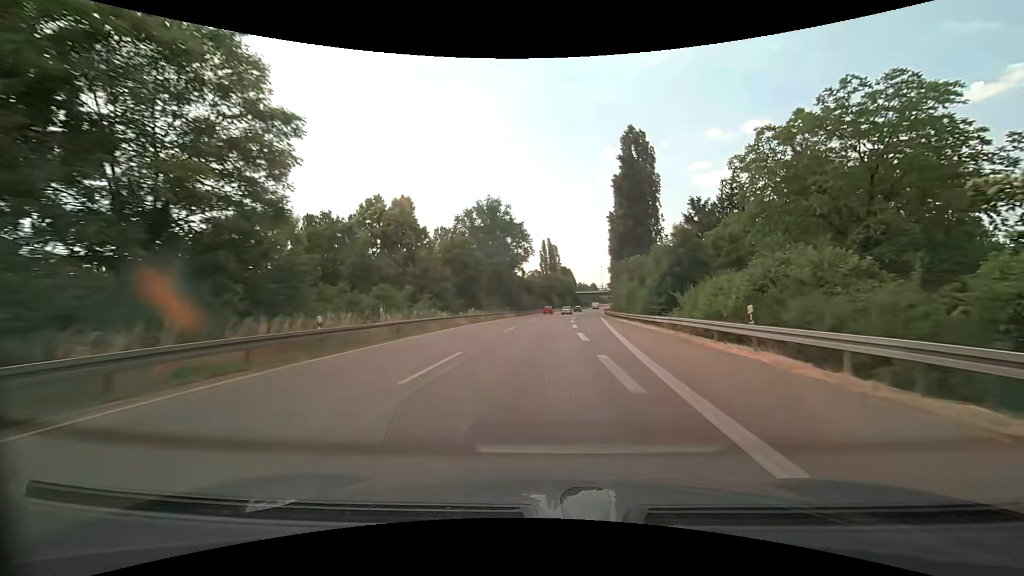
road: trunk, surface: asphalt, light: Day
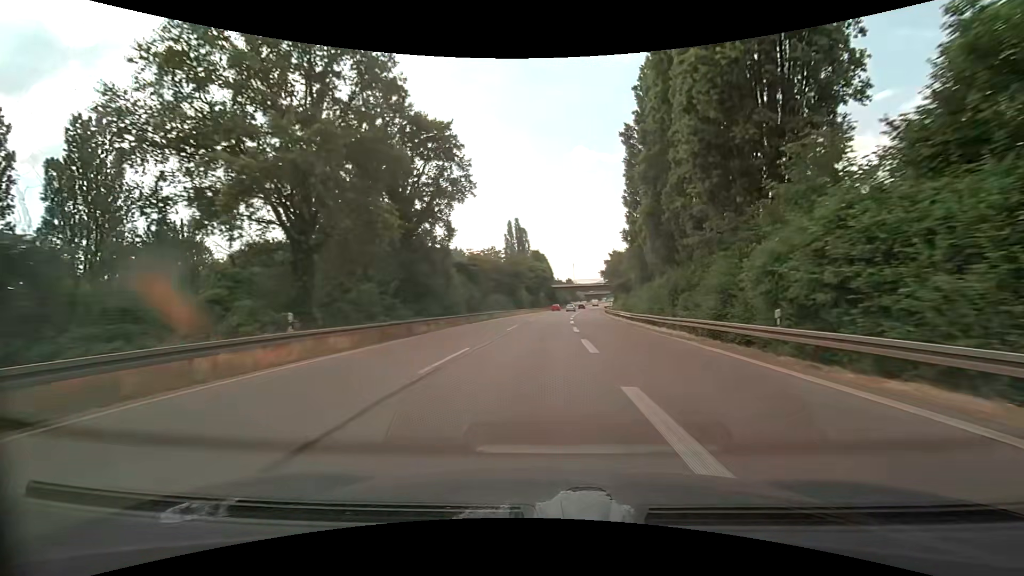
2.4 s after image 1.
(+1.4, +53.6) m; +3°
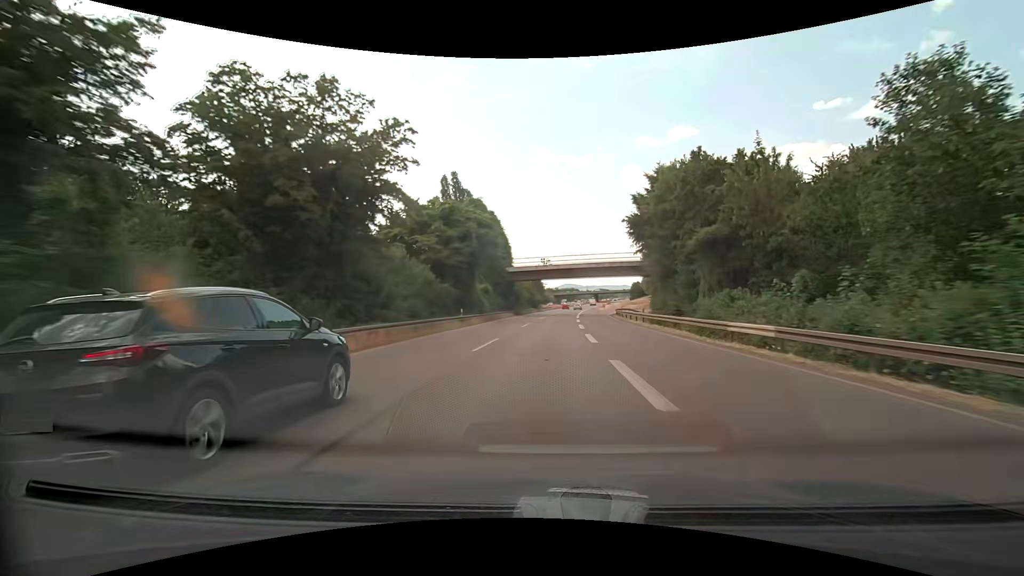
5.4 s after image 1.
(+2.6, +68.0) m; +4°
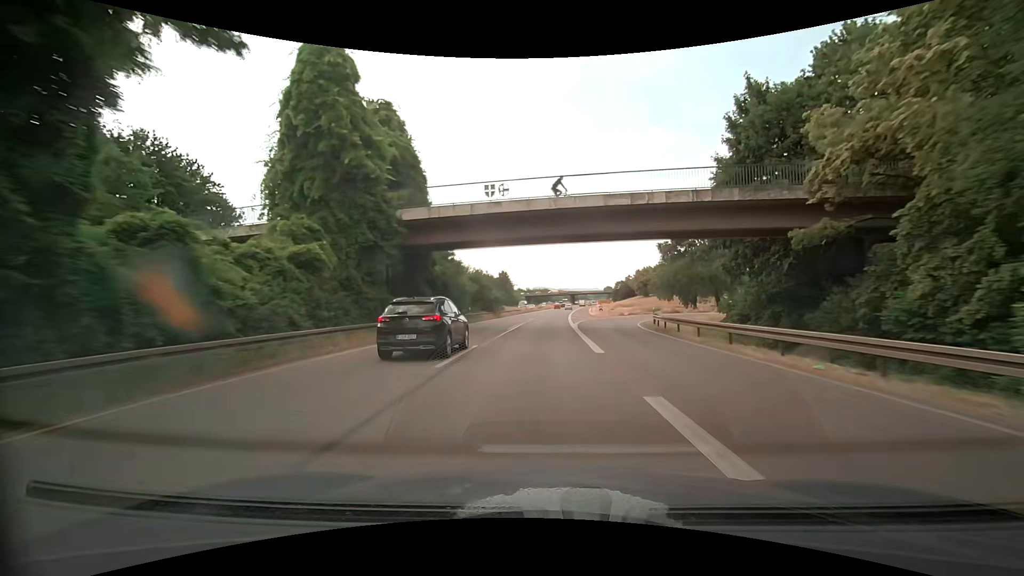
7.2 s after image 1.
(+1.3, +41.1) m; +3°
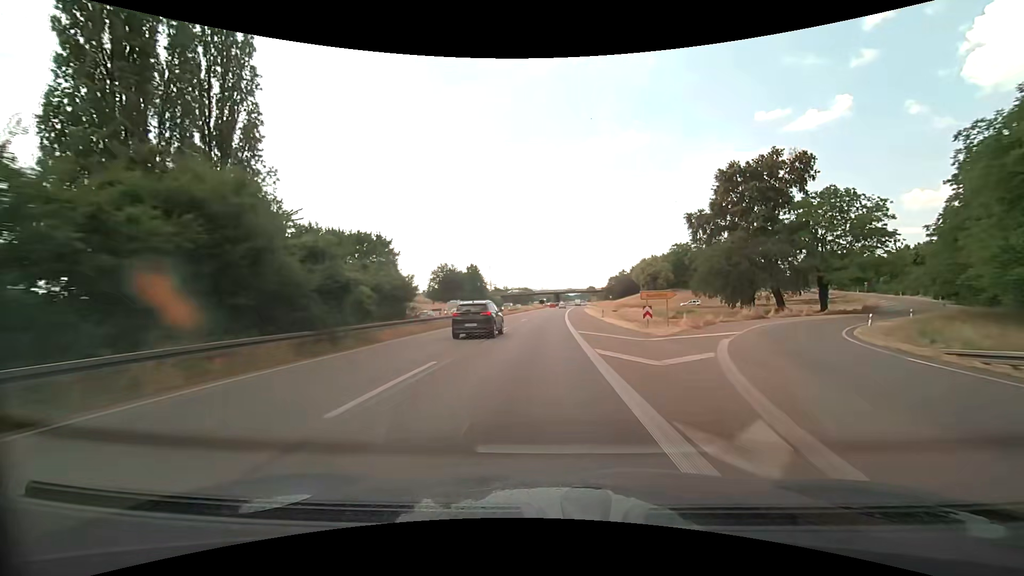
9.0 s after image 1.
(+1.1, +41.4) m; +3°
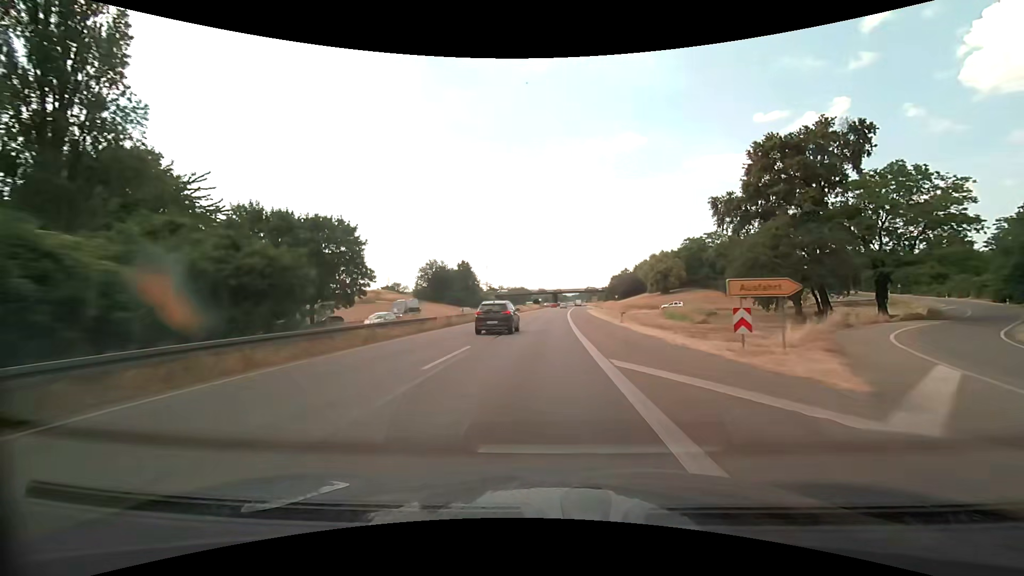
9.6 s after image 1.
(0.0, +13.8) m; 0°
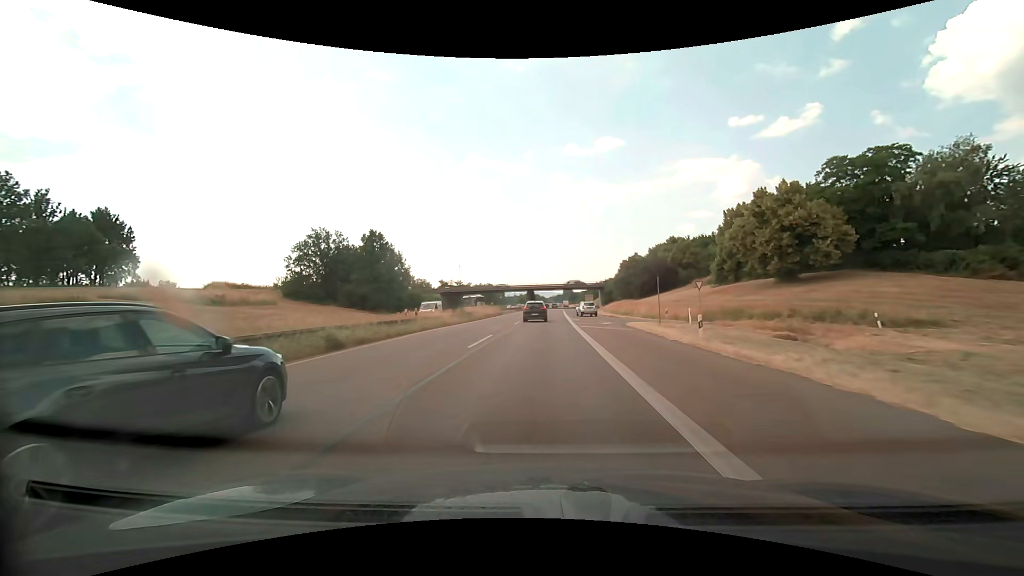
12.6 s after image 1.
(+1.9, +68.4) m; +3°
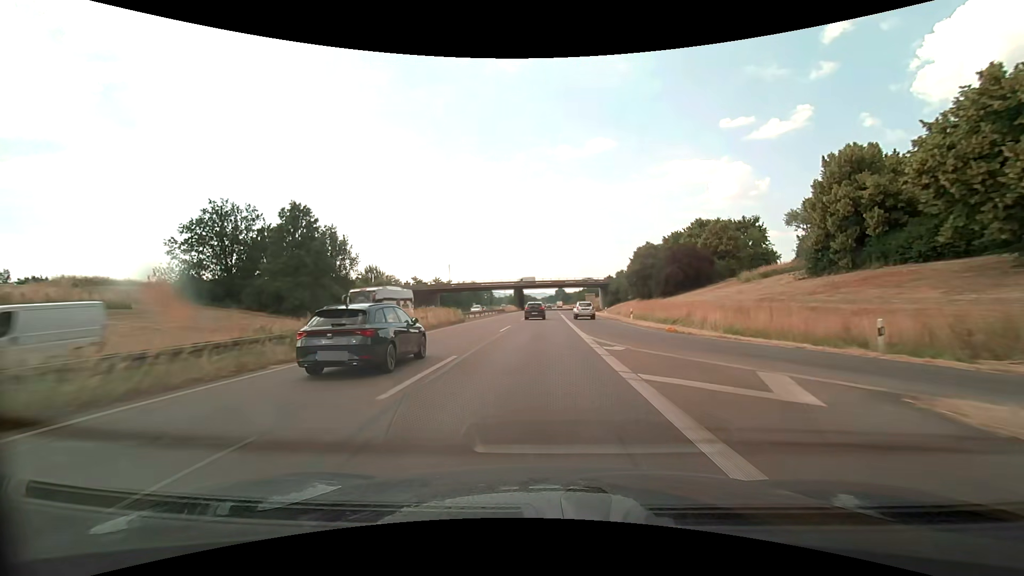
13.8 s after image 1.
(+0.1, +26.5) m; +1°
(0, +10) (0, +20) (0, +30) (0, +40) (+1, +50) (+1, +60) (+2, +70) (+2, +80) (+3, +90) (+3, +100) m
